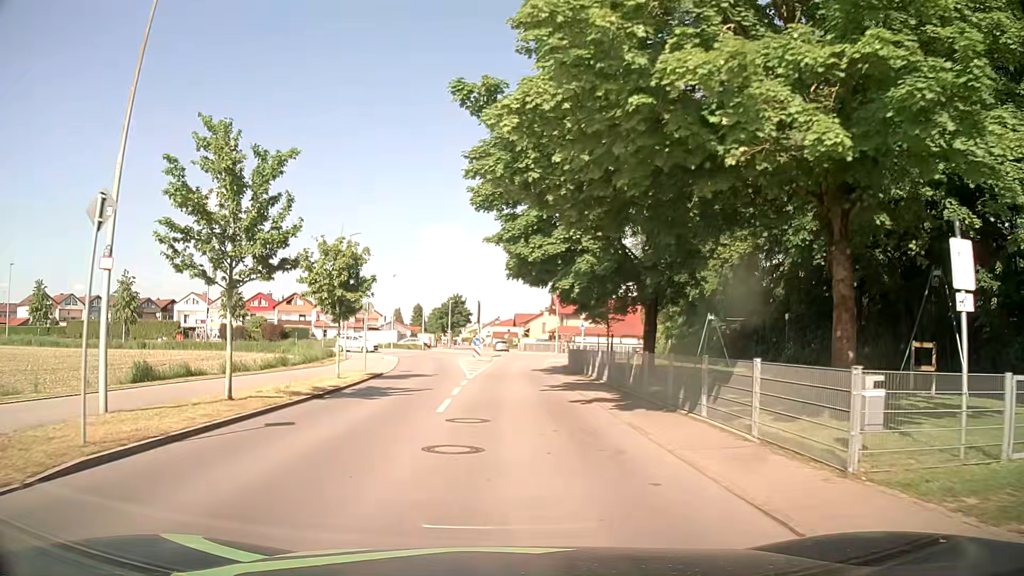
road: unclassified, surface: asphalt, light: Day
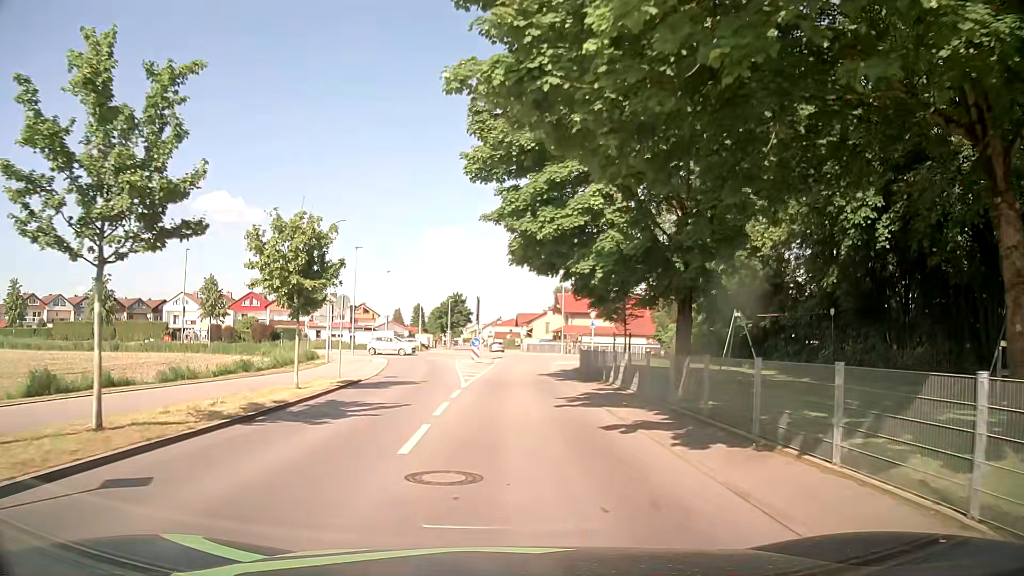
(0.0, +5.0) m; 0°
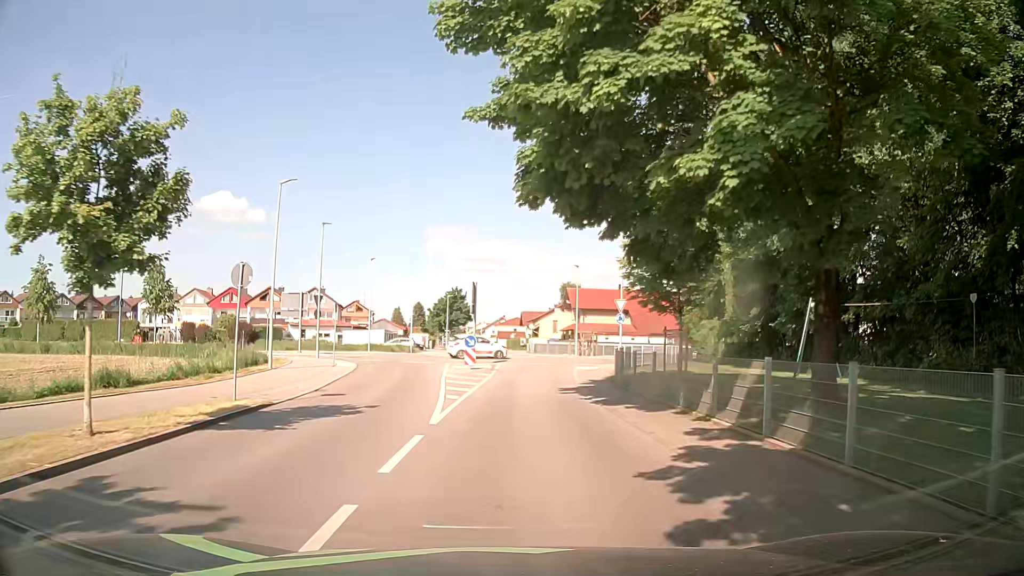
(0.0, +10.3) m; 0°
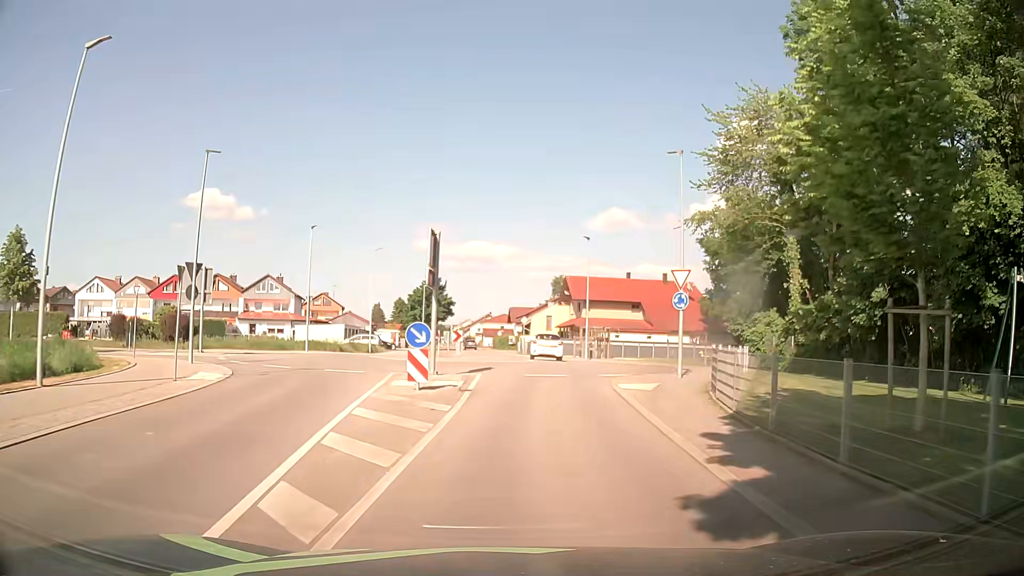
(+0.2, +15.3) m; +2°
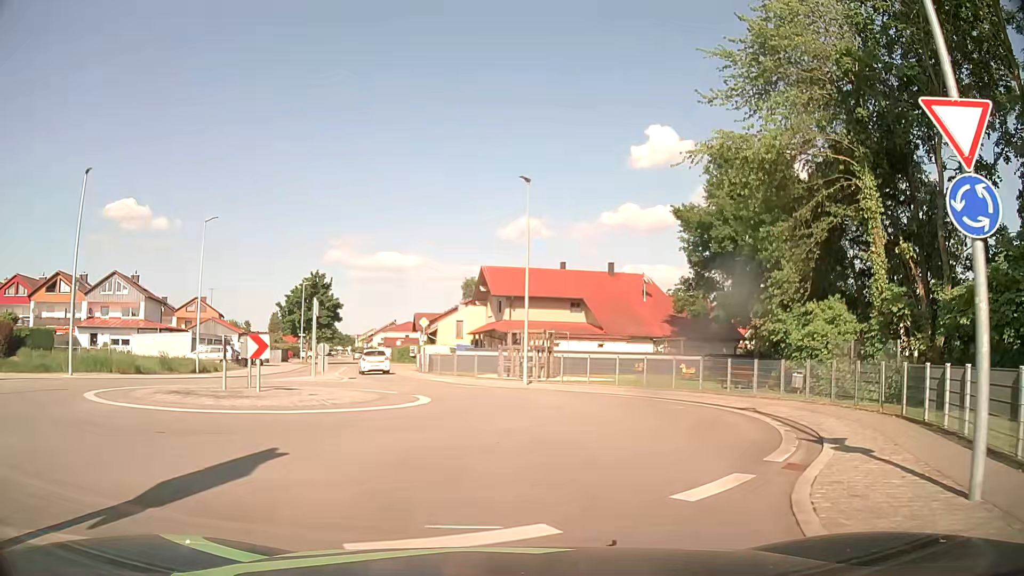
(+0.8, +18.0) m; +8°
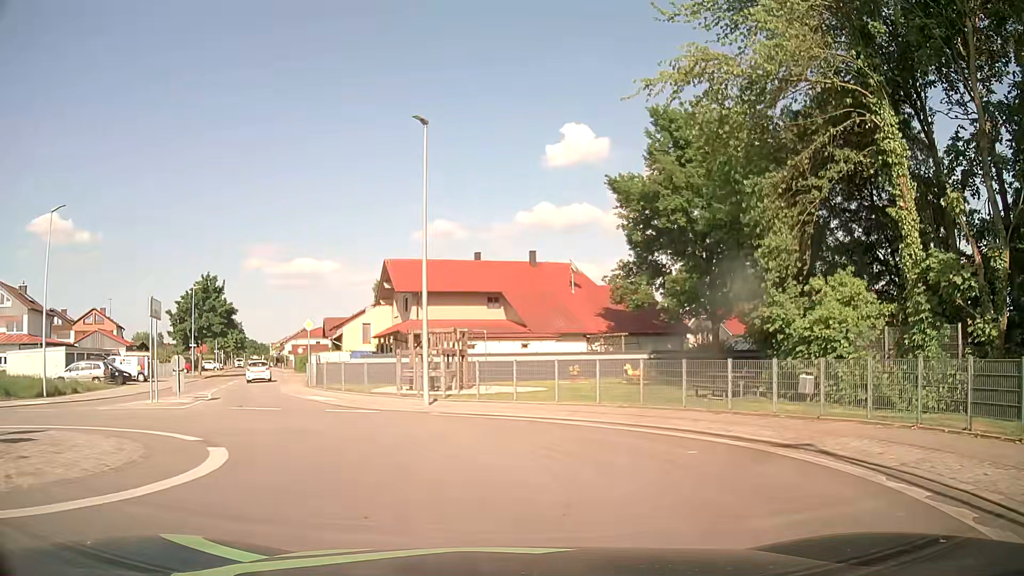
(+0.4, +7.3) m; +8°
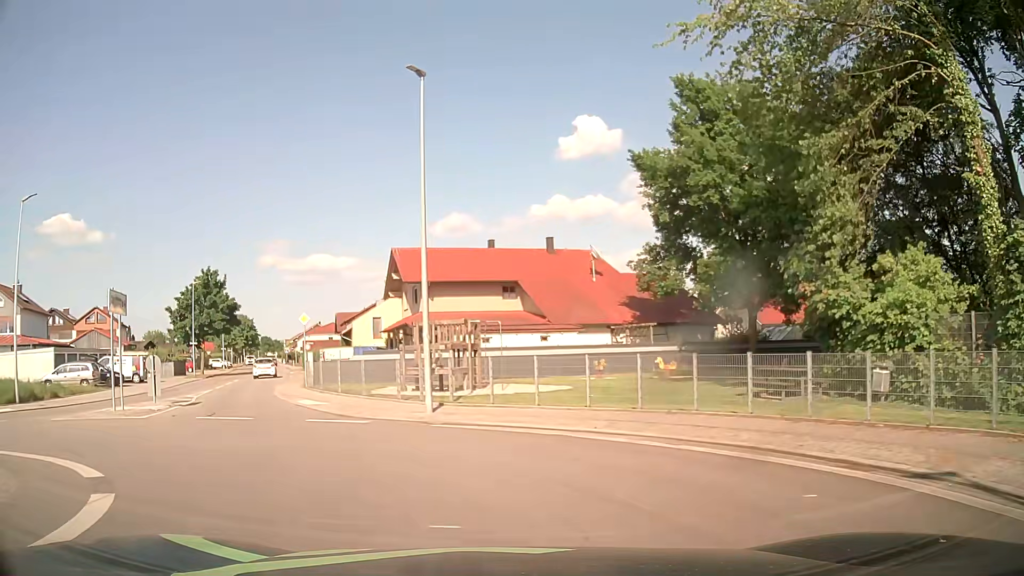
(-0.1, +3.2) m; -3°
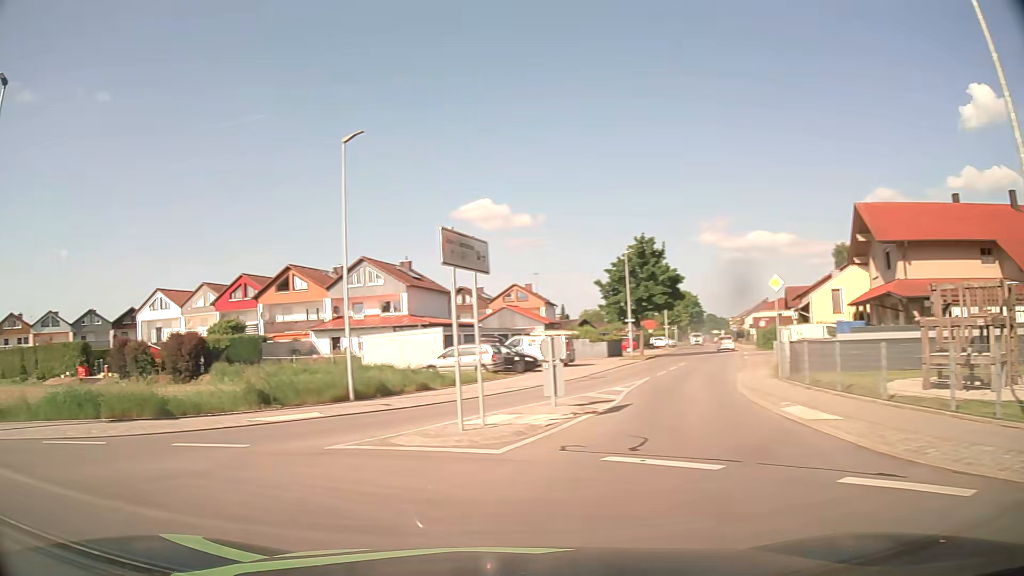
(-2.0, +7.7) m; -38°
(-6, +7) (-16, +9) (-25, +11) (-35, +14) (-44, +18) (-54, +21) (-63, +25) (-72, +28) (-82, +31) (-92, +32) m
